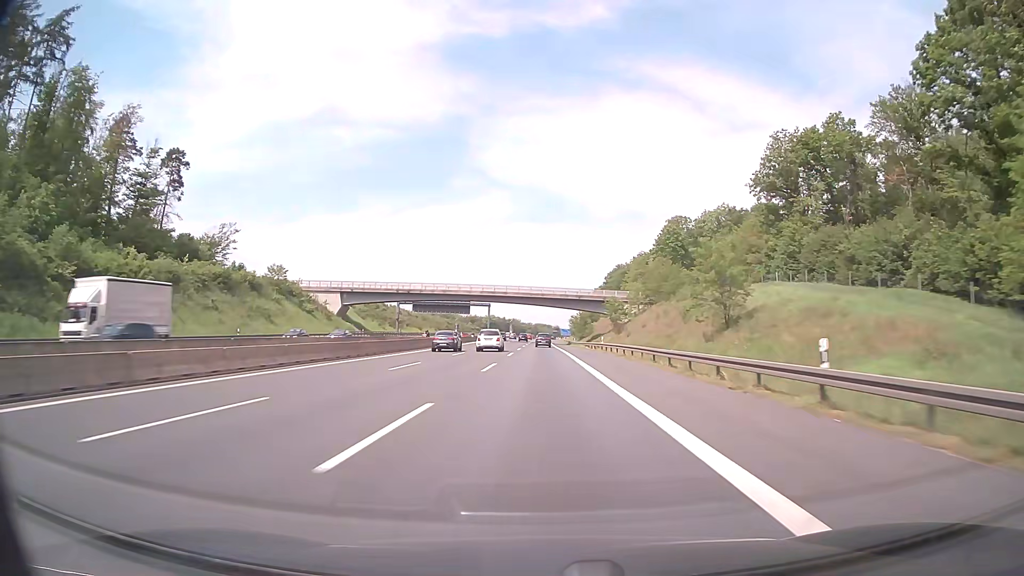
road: motorway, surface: asphalt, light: Day
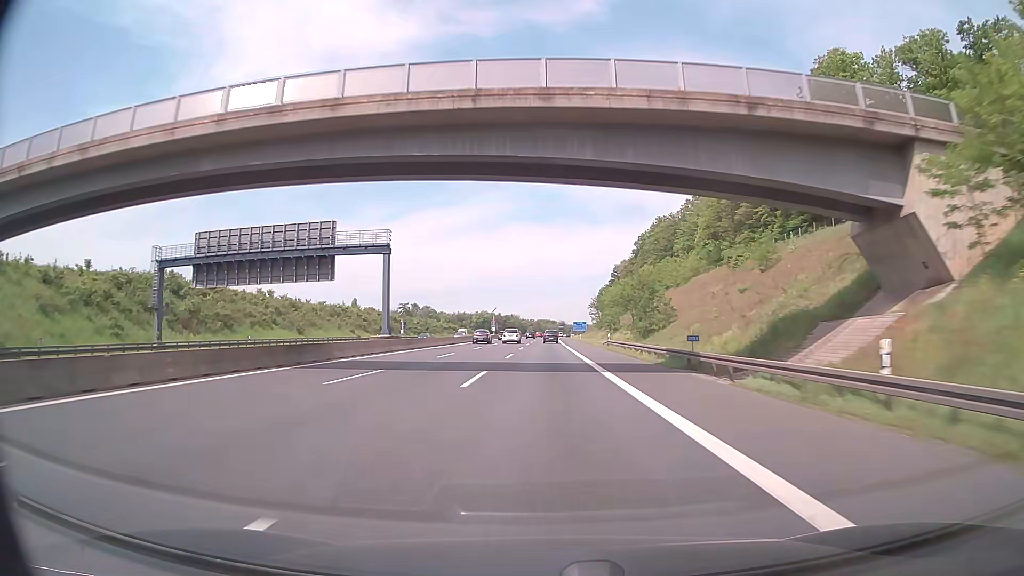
(-0.2, +98.3) m; 0°
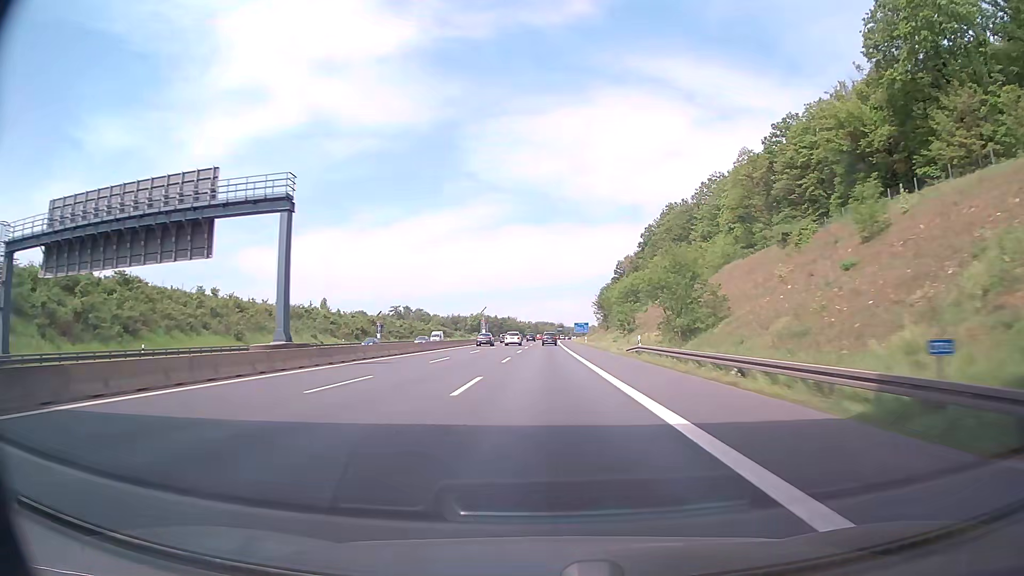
(0.0, +19.6) m; 0°
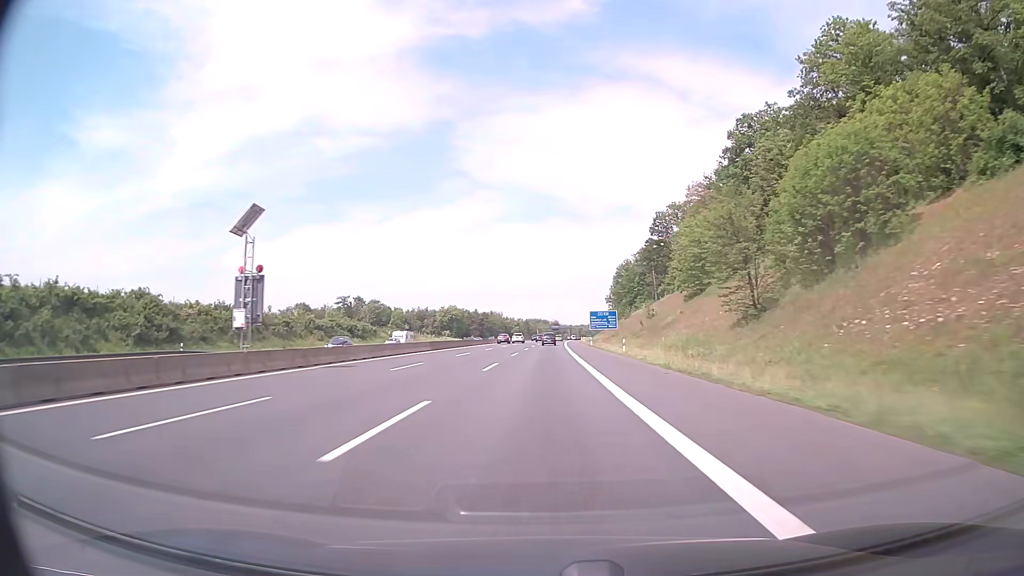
(+0.6, +97.8) m; +1°
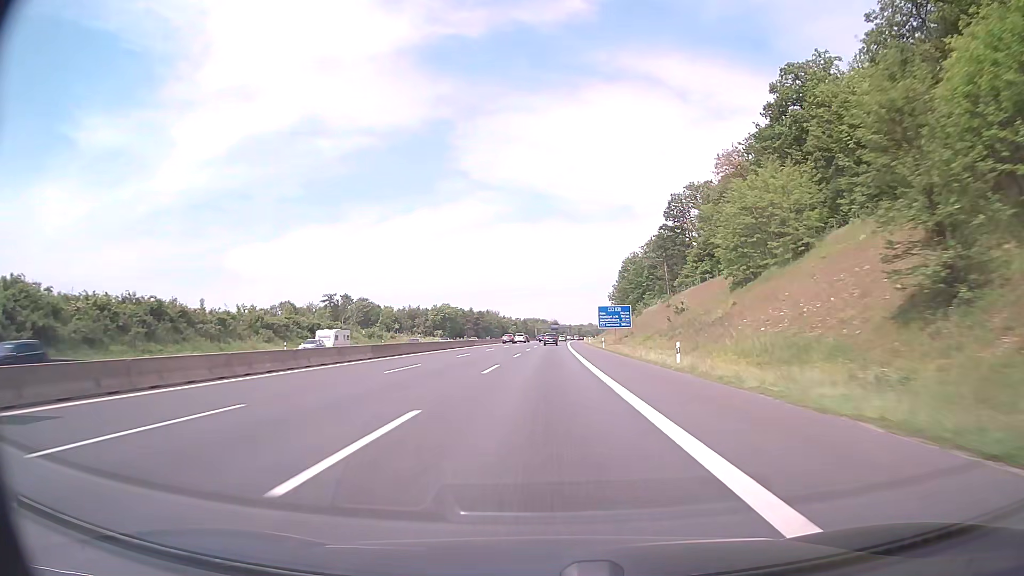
(0.0, +19.5) m; 0°
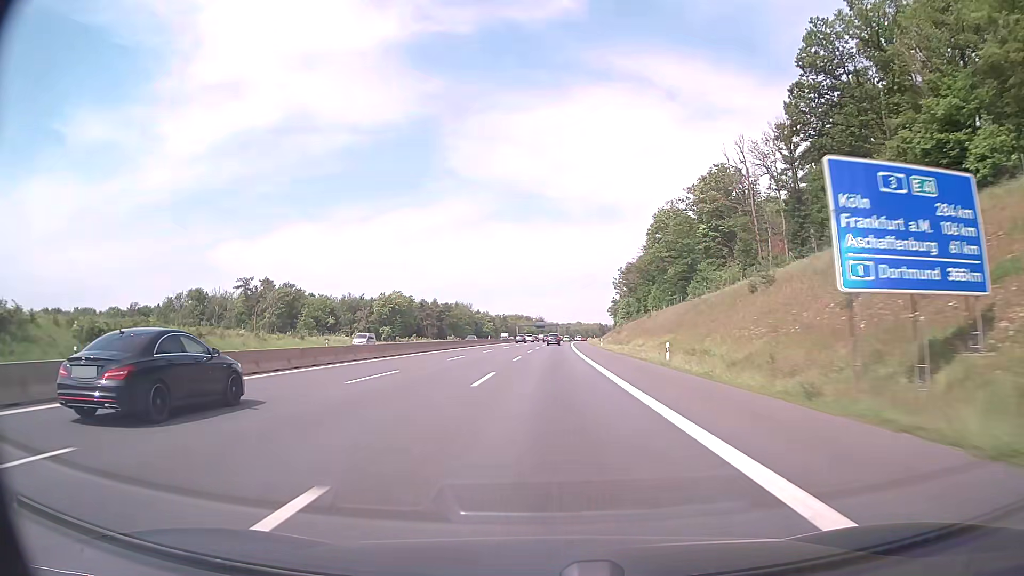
(+0.9, +78.1) m; +1°
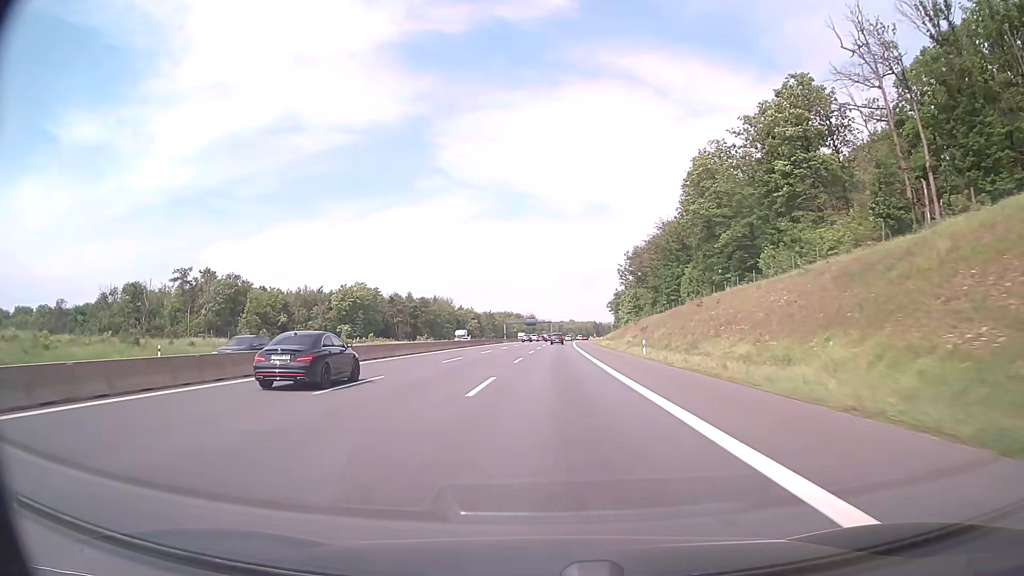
(+0.2, +39.0) m; +1°
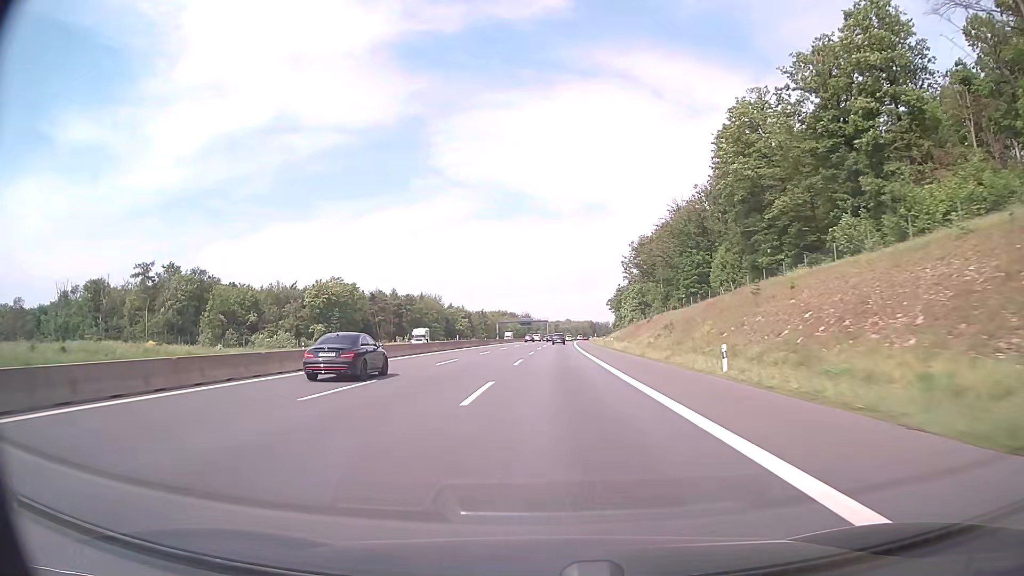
(+0.1, +19.5) m; 0°
(0, +10) (0, +20) (0, +30) (0, +40) (+1, +50) (+1, +60) (+1, +70) (+2, +80) (+2, +90) (+2, +100) m
